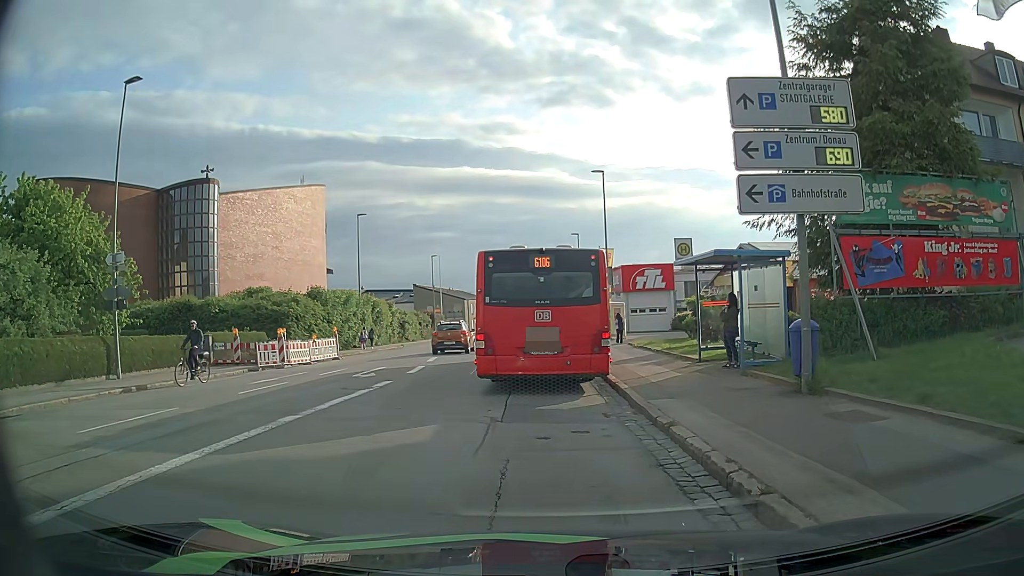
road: tertiary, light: Day
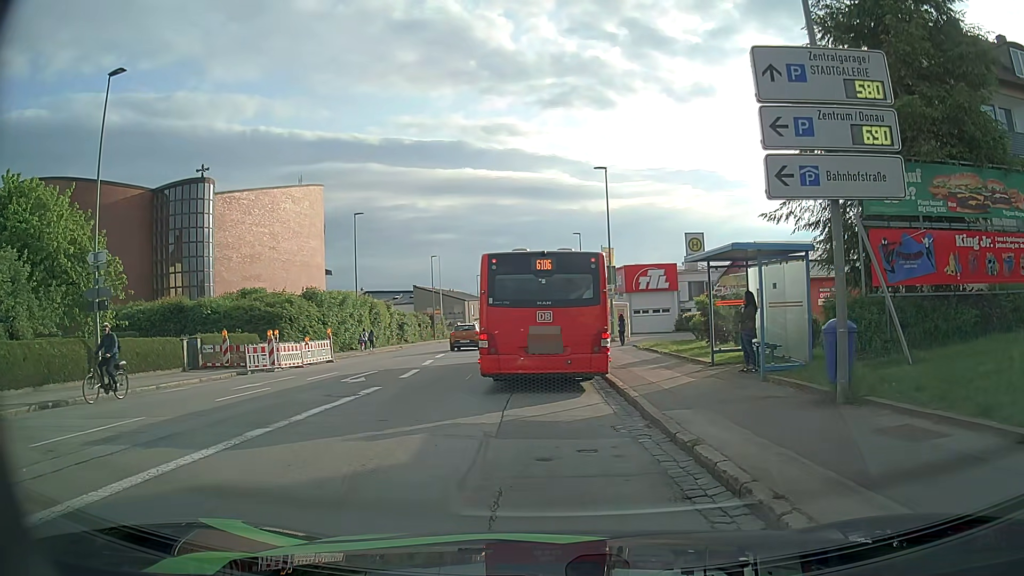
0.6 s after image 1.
(0.0, +1.2) m; 0°
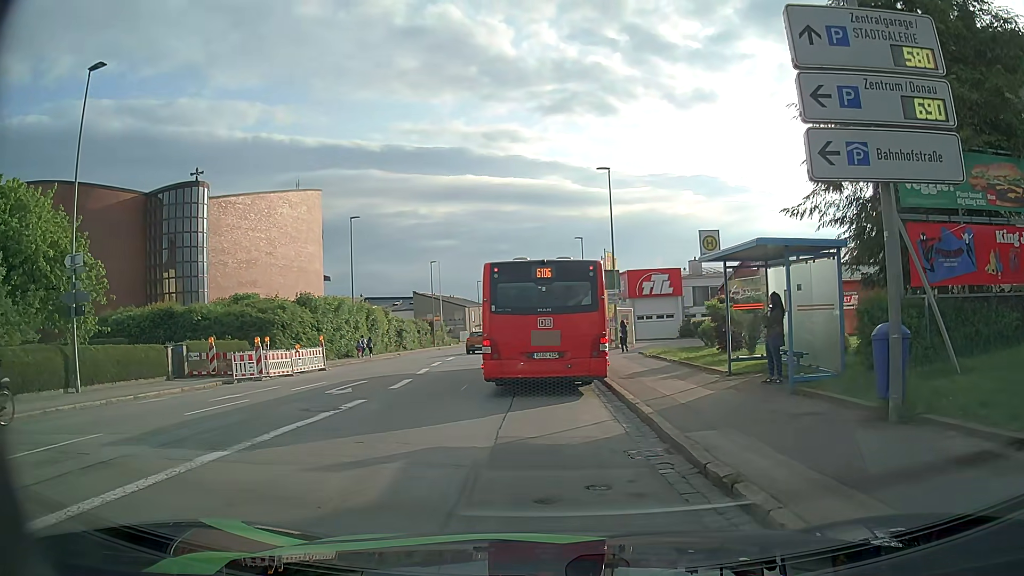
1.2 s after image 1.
(0.0, +1.4) m; -1°
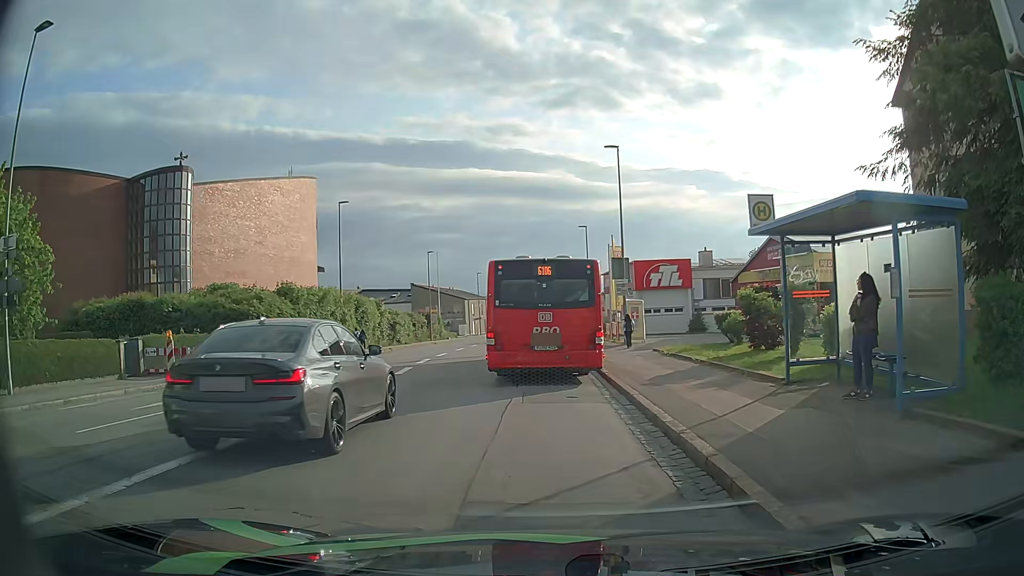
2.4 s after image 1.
(0.0, +3.6) m; 0°
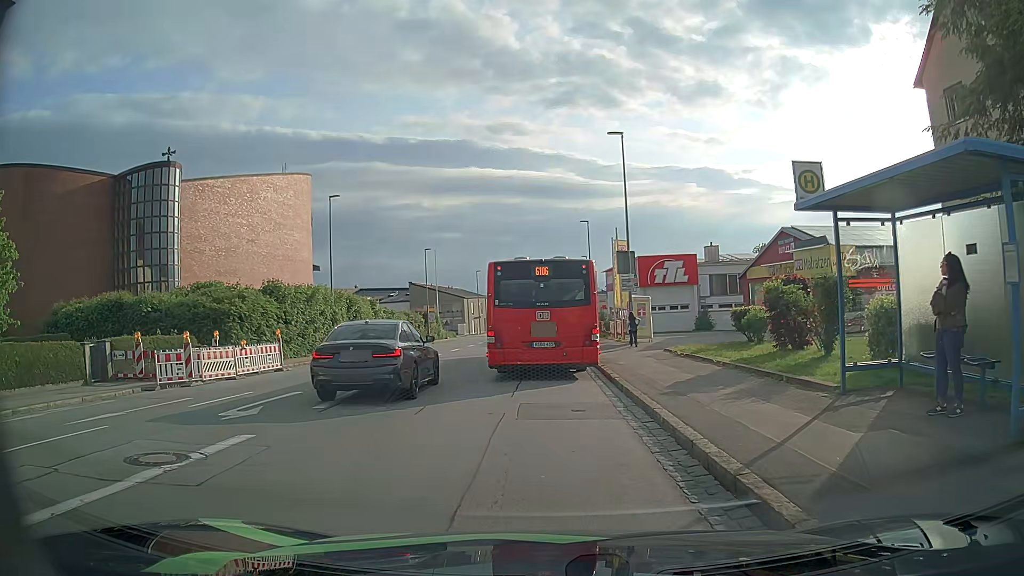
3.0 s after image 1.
(0.0, +2.2) m; +1°
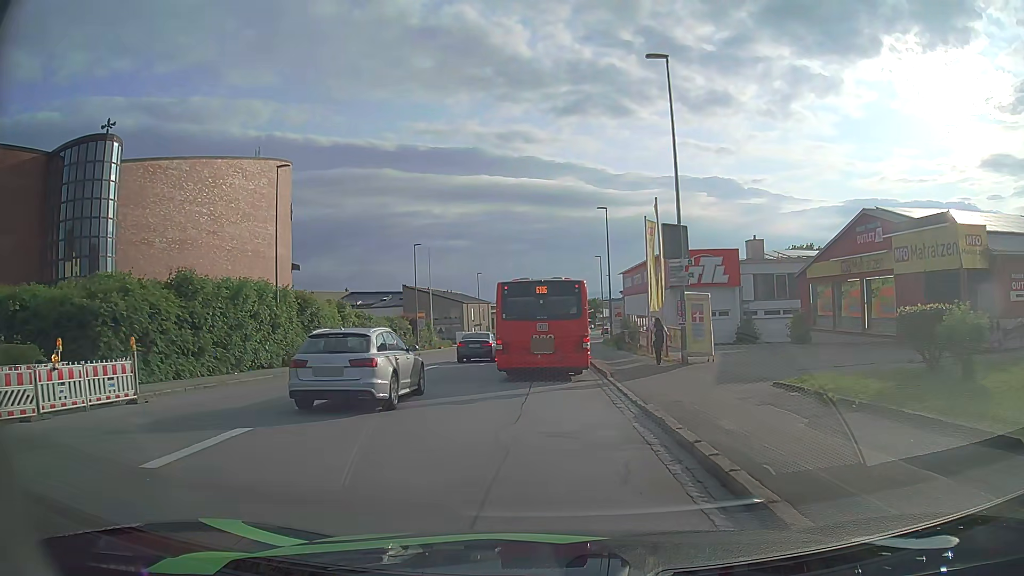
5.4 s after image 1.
(-0.1, +11.0) m; -2°
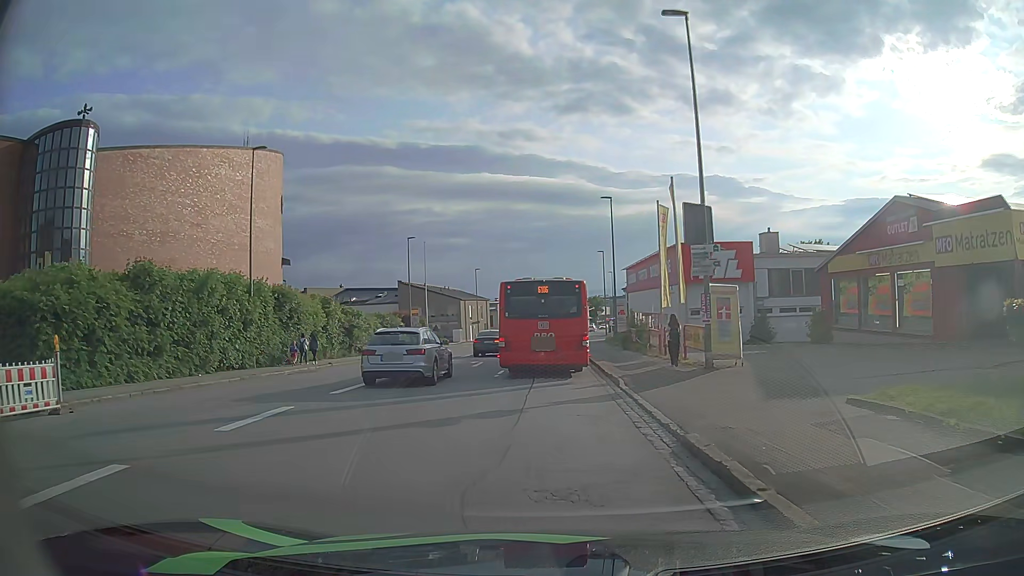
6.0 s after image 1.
(0.0, +3.3) m; +1°
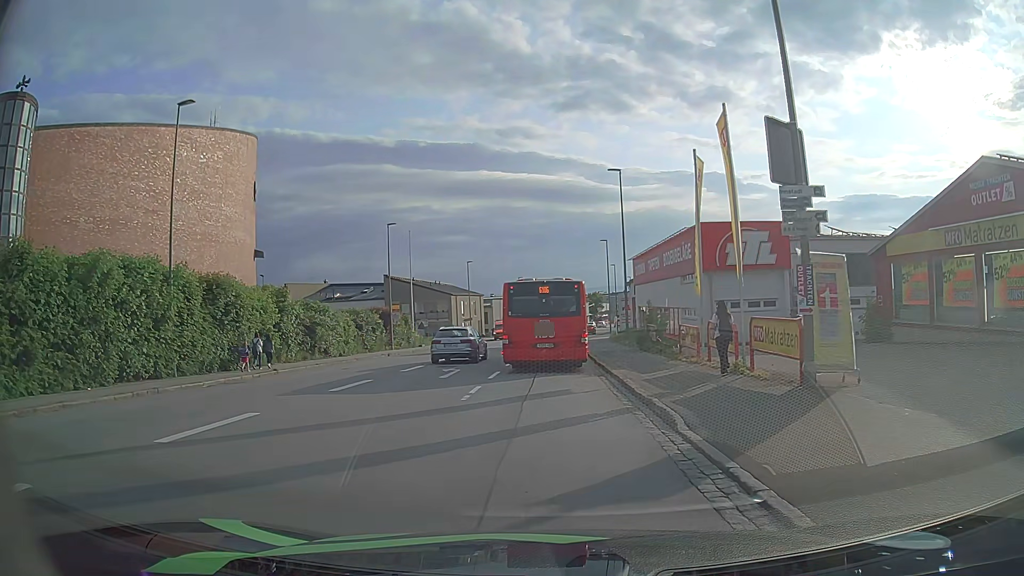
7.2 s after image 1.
(-0.1, +7.4) m; -1°
(0, +10) (0, +20) (0, +30) (+1, +40) (+1, +50) (+2, +60) (+2, +70) (+3, +80) (+5, +90) (+6, +100) m
